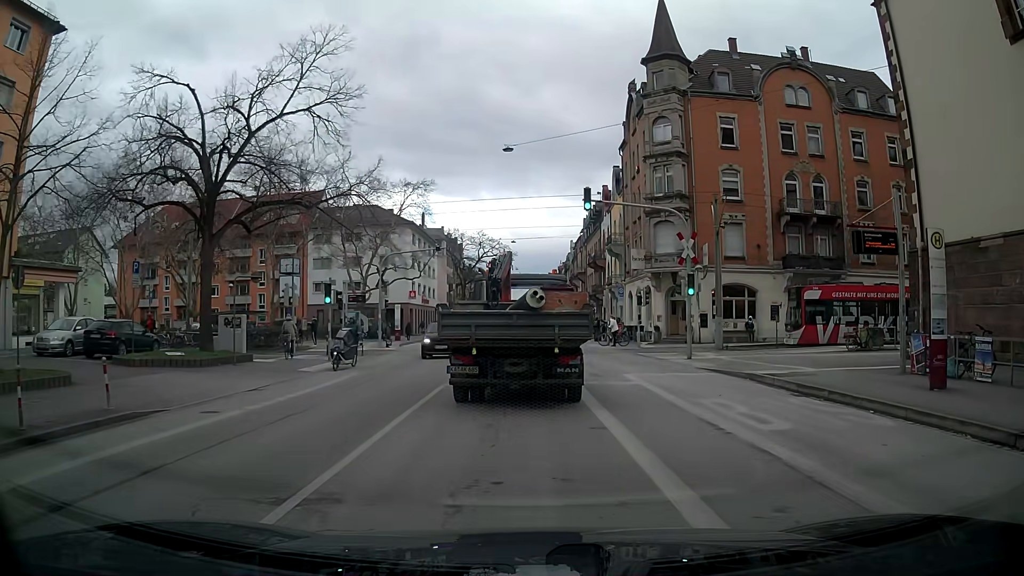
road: secondary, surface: asphalt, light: Day
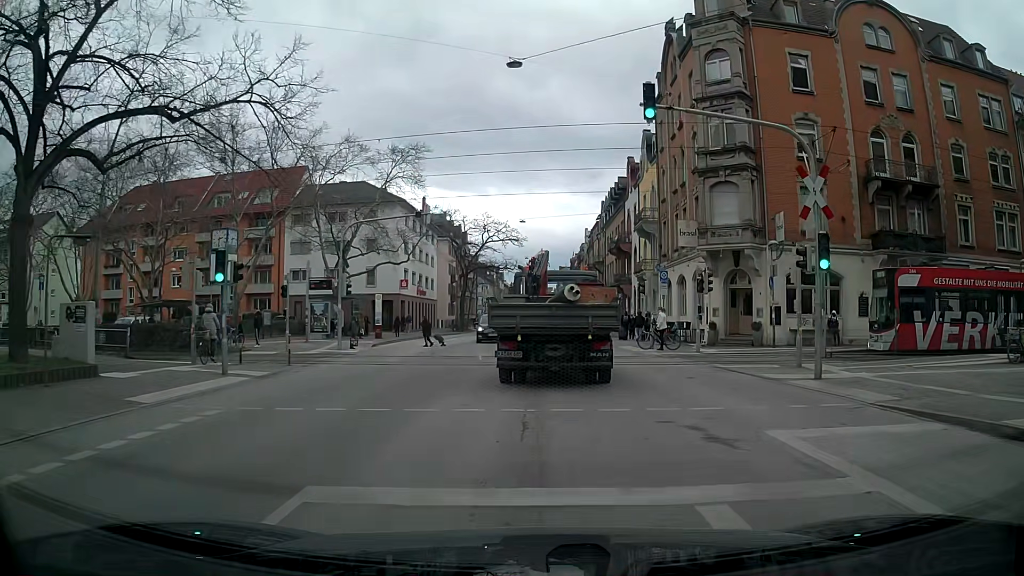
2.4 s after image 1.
(-0.3, +10.9) m; -1°
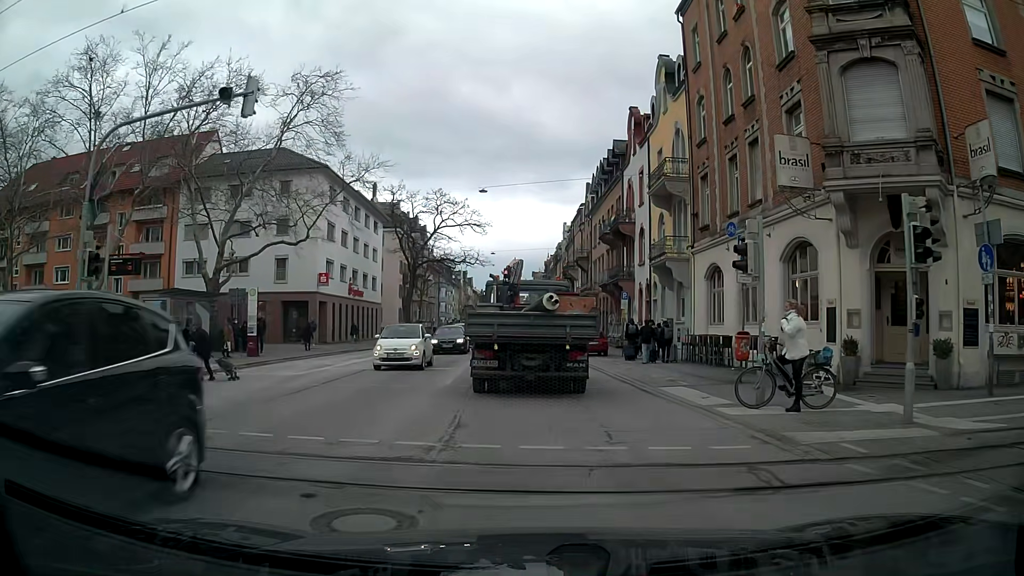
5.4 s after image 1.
(+0.5, +17.0) m; +2°
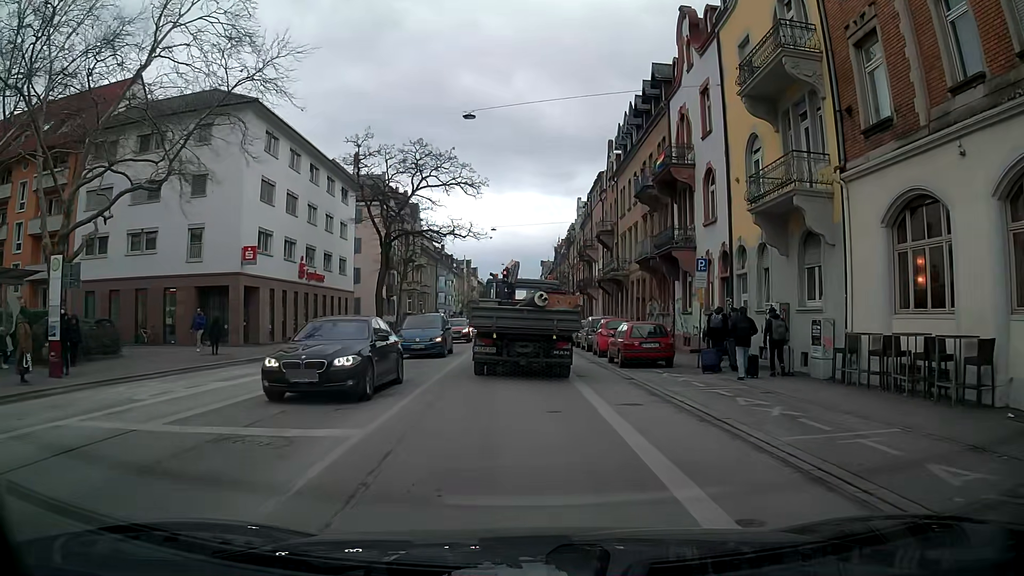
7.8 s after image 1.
(-0.1, +14.2) m; 0°
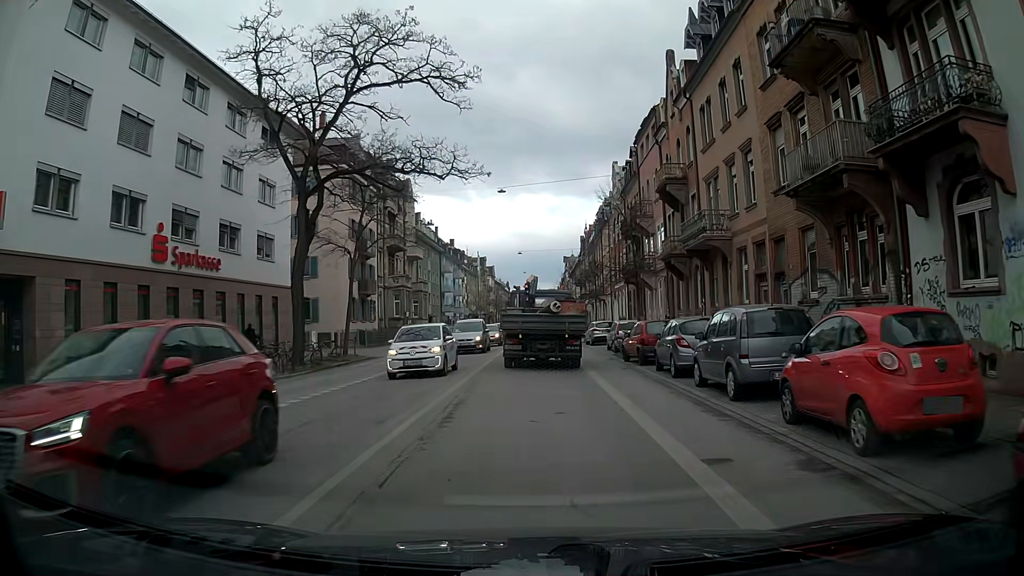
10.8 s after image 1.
(-0.6, +19.8) m; -4°
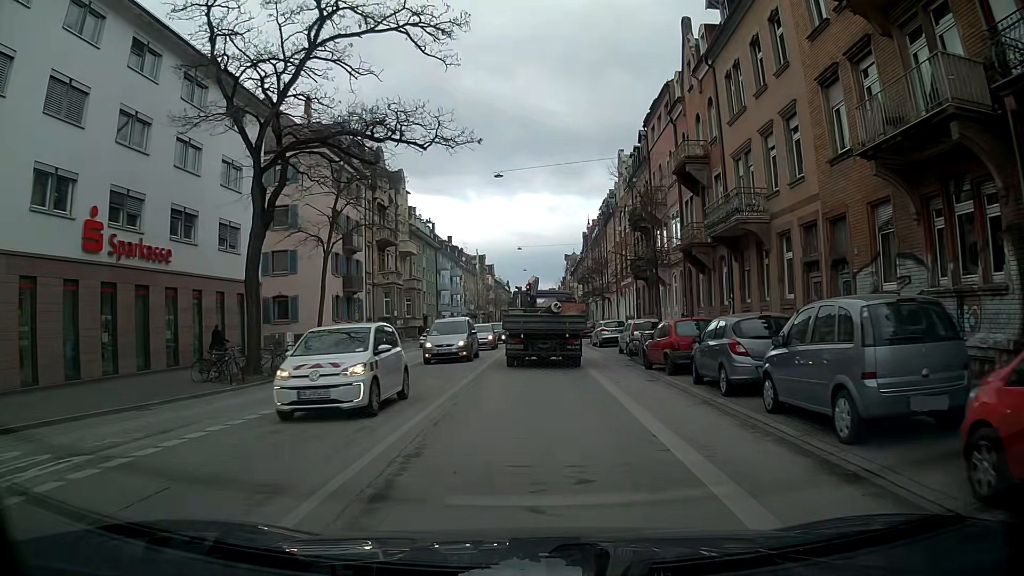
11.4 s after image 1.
(+0.1, +4.4) m; +1°
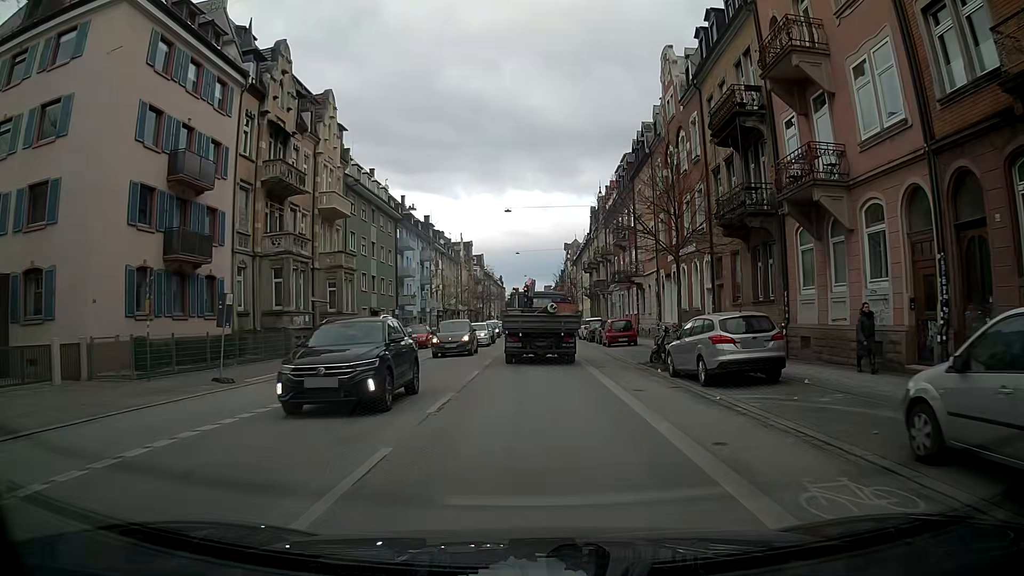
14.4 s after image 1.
(-0.1, +24.0) m; -1°
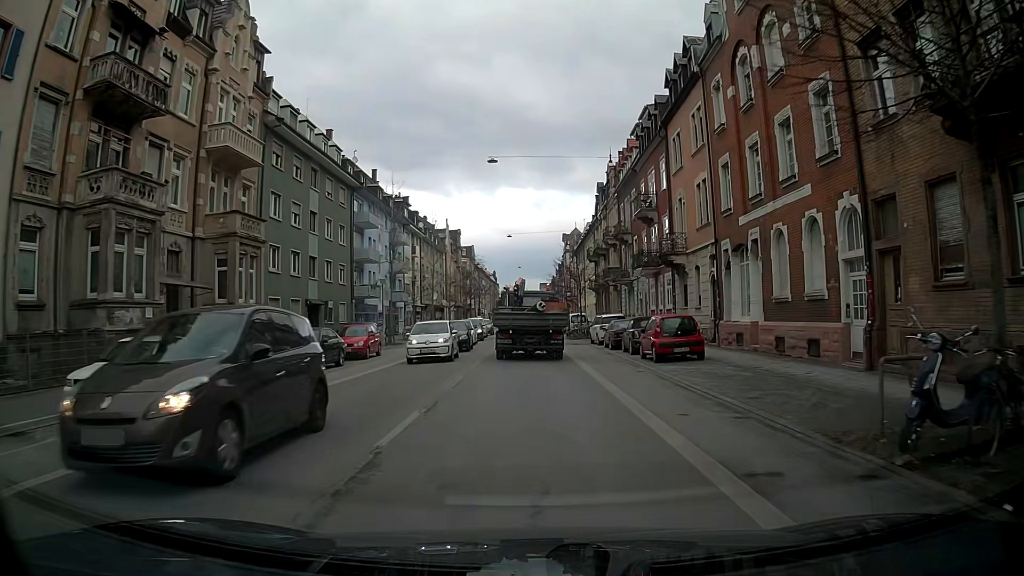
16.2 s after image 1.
(+0.3, +15.0) m; +1°
(0, +10) (0, +20) (0, +30) (0, +40) (-1, +50) (-1, +60) (-1, +70) (-1, +80) (-1, +90) (-1, +100) m
